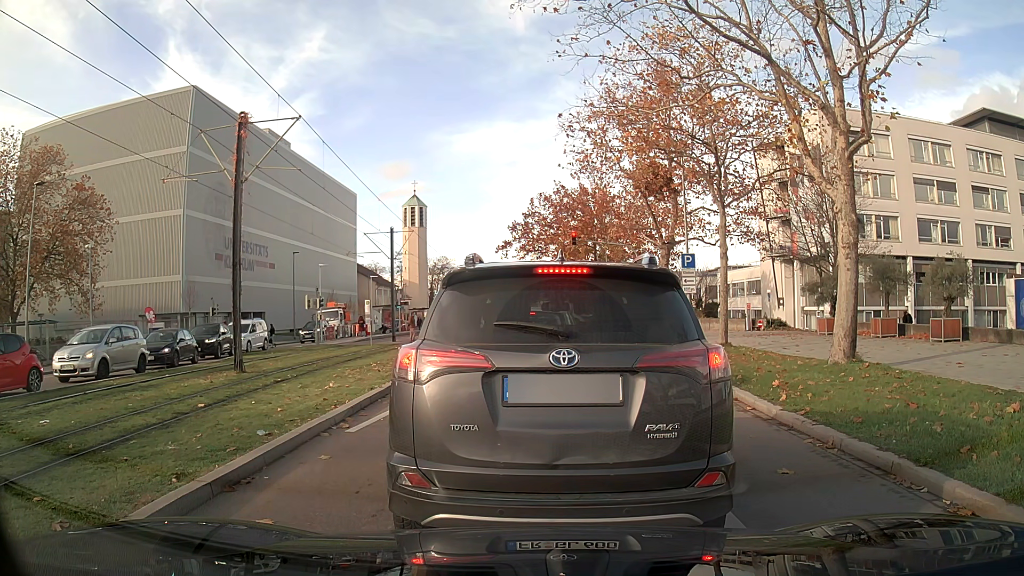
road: secondary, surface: asphalt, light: Day
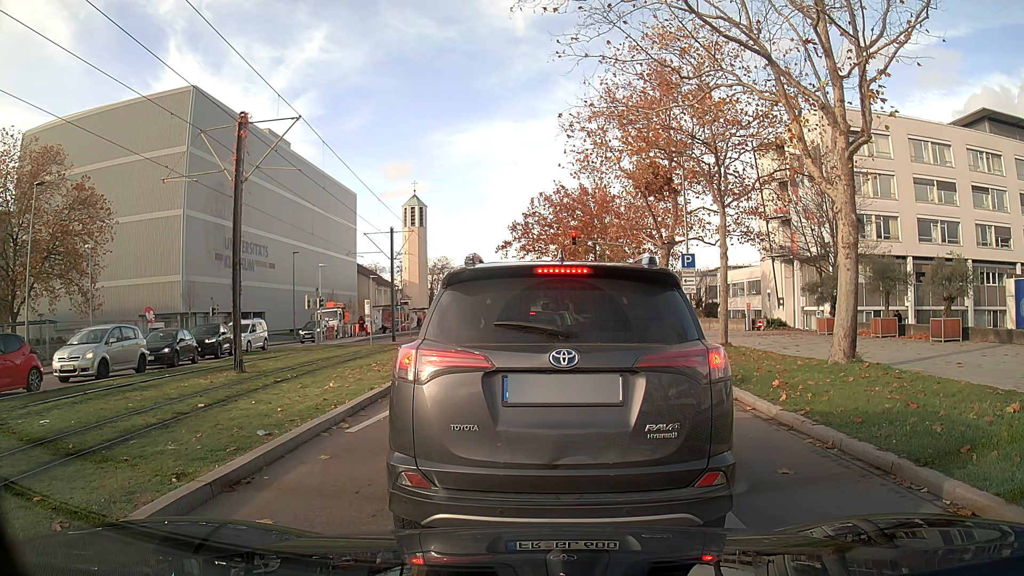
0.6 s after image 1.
(0.0, 0.0) m; 0°
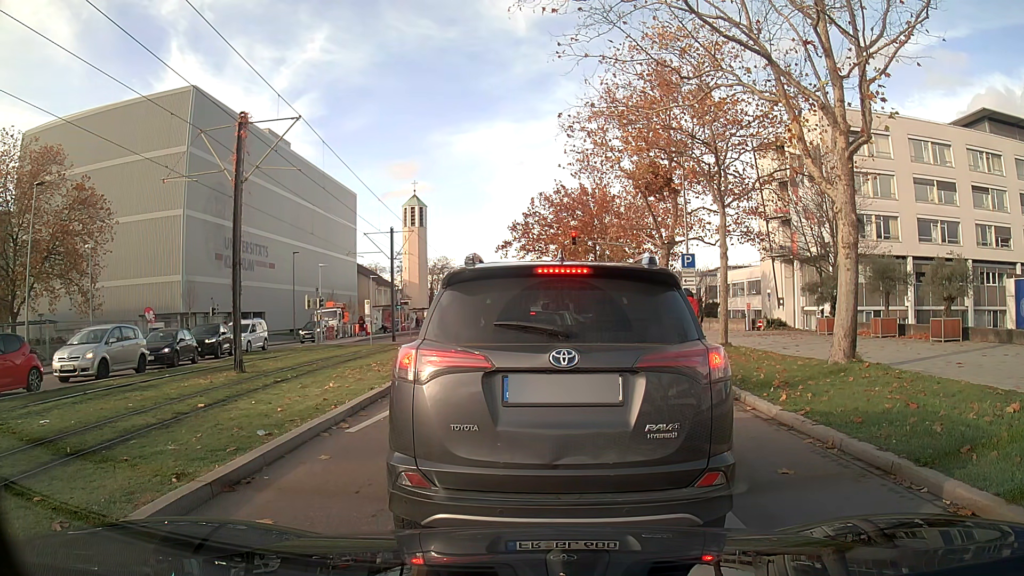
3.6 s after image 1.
(0.0, 0.0) m; 0°
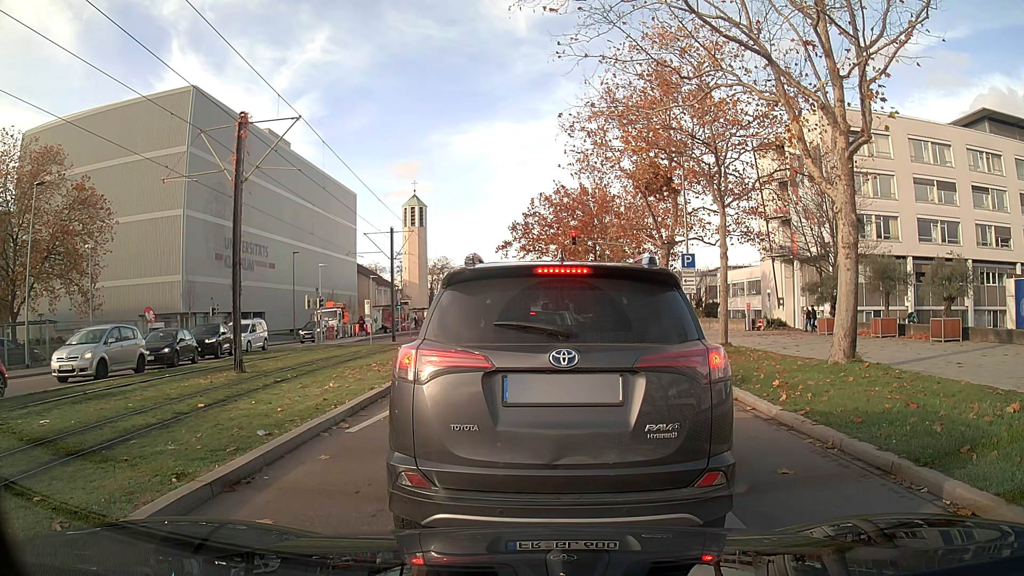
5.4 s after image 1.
(0.0, 0.0) m; 0°
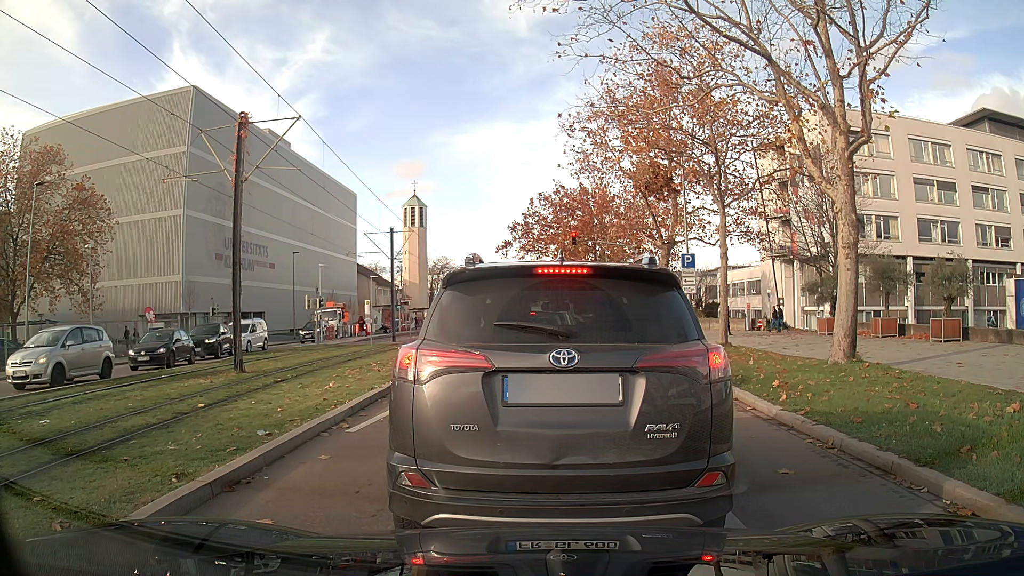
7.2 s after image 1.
(0.0, 0.0) m; 0°
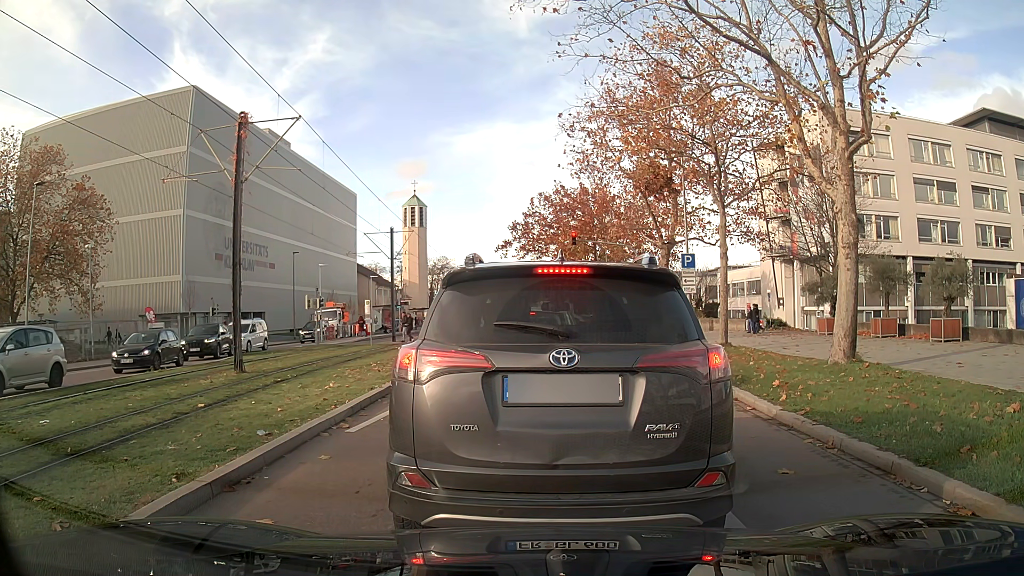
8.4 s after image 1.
(0.0, 0.0) m; 0°
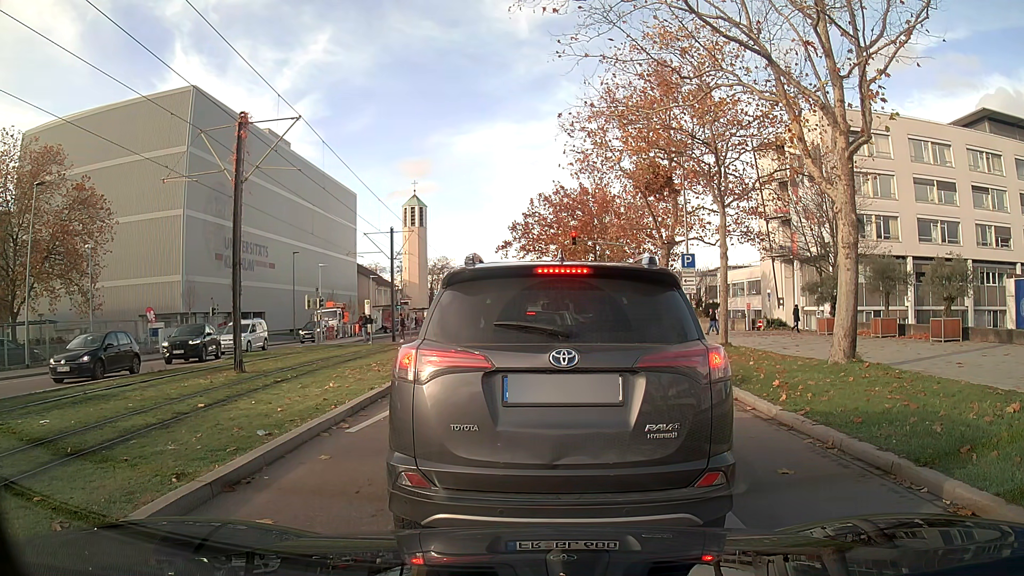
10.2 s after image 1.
(0.0, 0.0) m; 0°
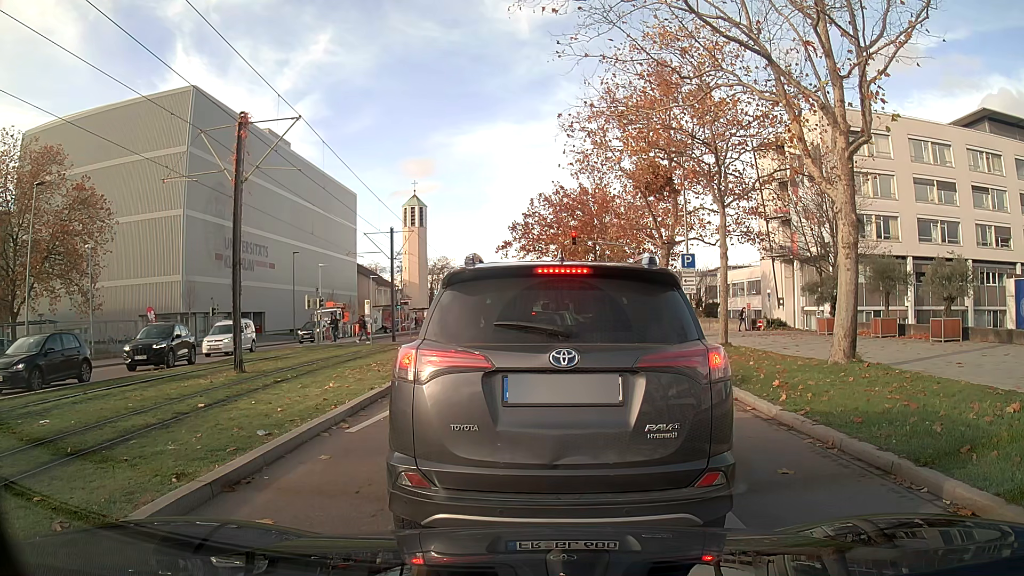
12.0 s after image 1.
(0.0, 0.0) m; 0°
(0, +10) (+1, +20) (+2, +30) (+3, +40) (+3, +50) (+3, +60) (+3, +70) (+3, +80) (+4, +90) (+4, +100) m
